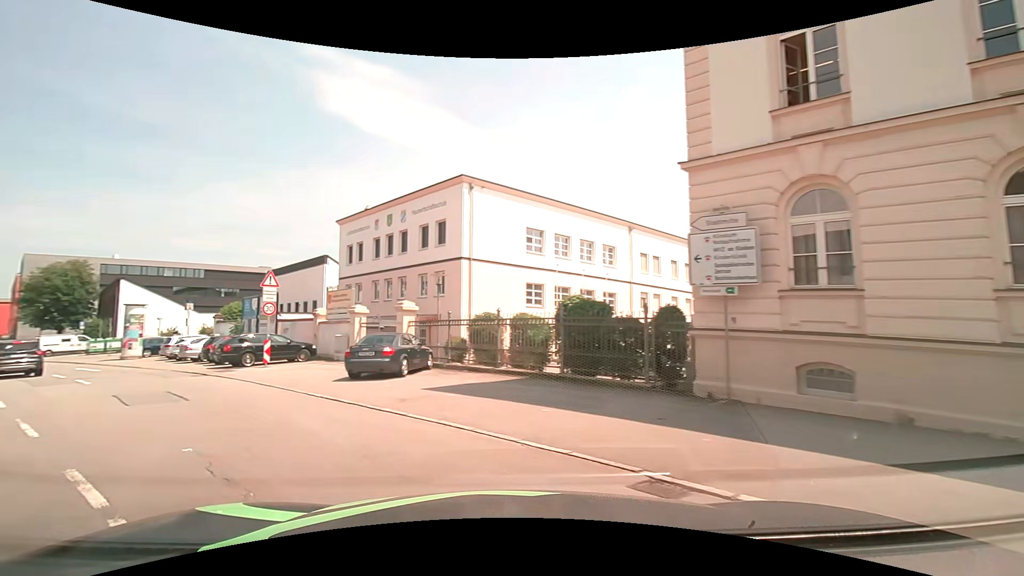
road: tertiary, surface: asphalt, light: Day
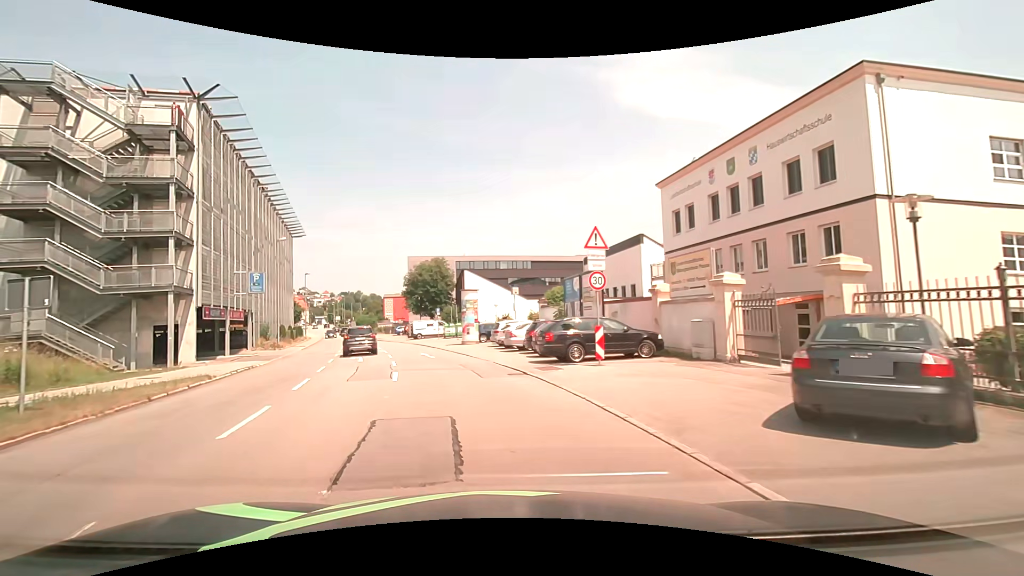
(-3.3, +8.7) m; -35°
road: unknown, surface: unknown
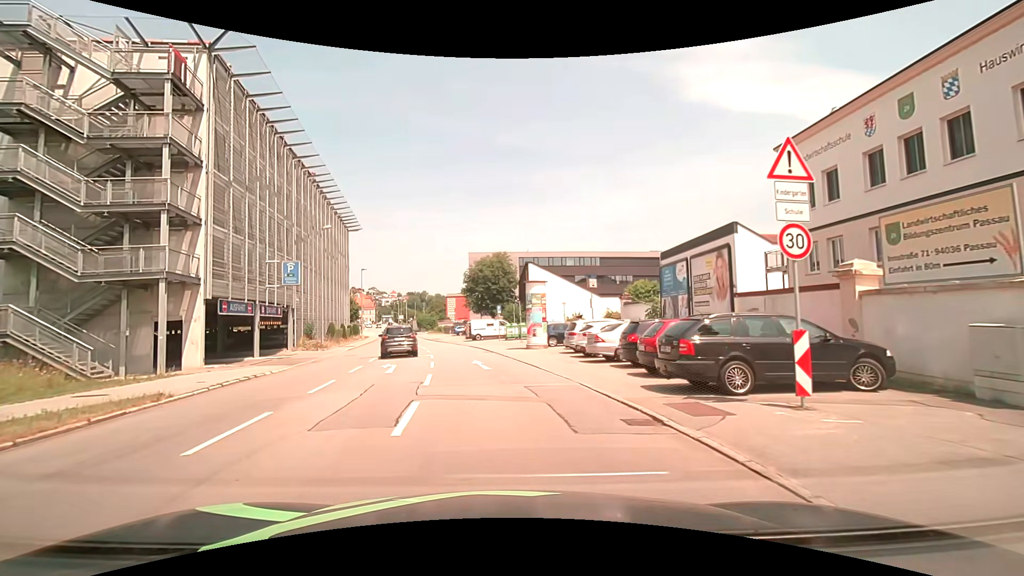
(-0.5, +7.1) m; -8°
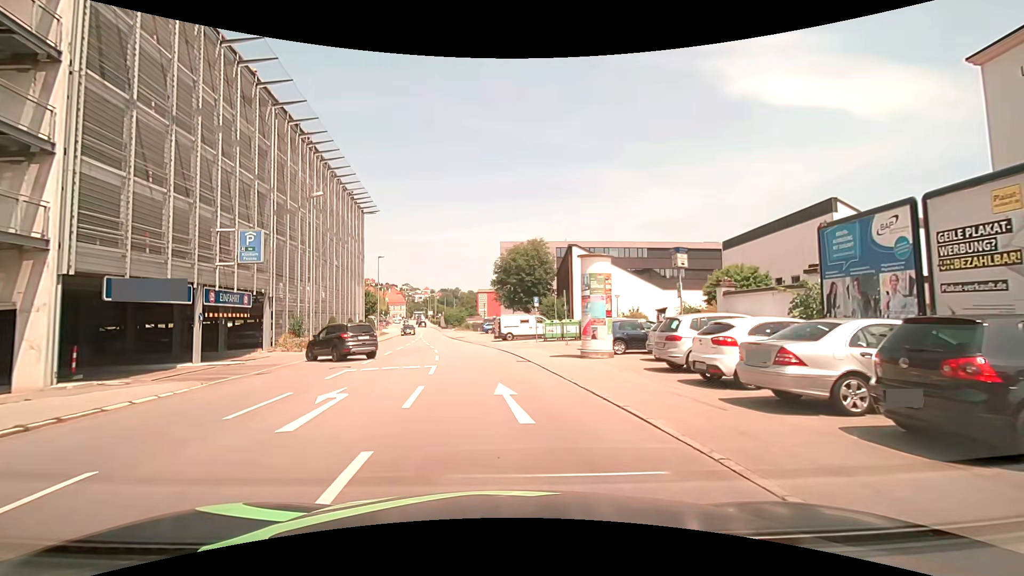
(-0.2, +10.0) m; -3°
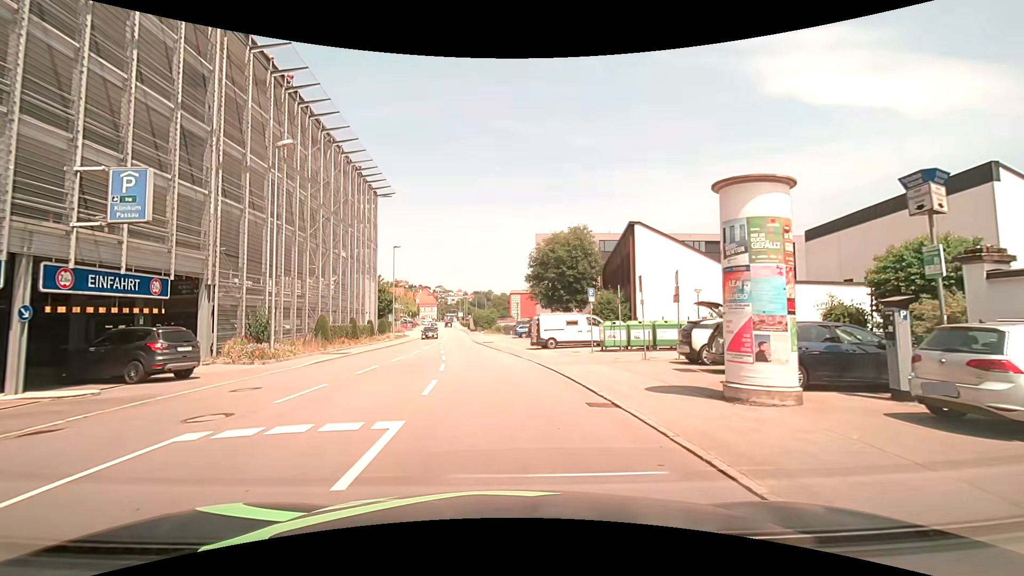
(-0.3, +10.3) m; -3°
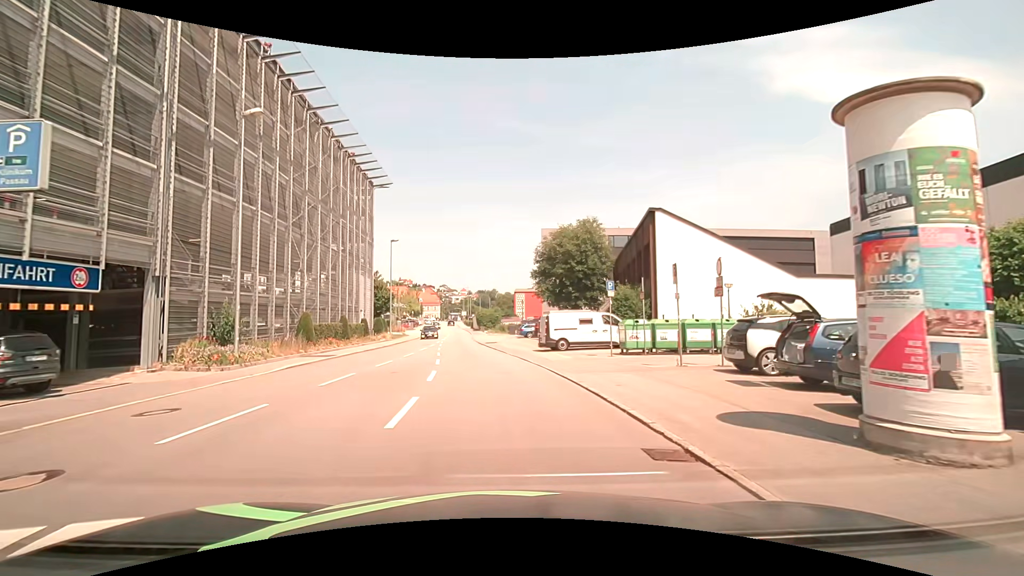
(0.0, +3.5) m; 0°
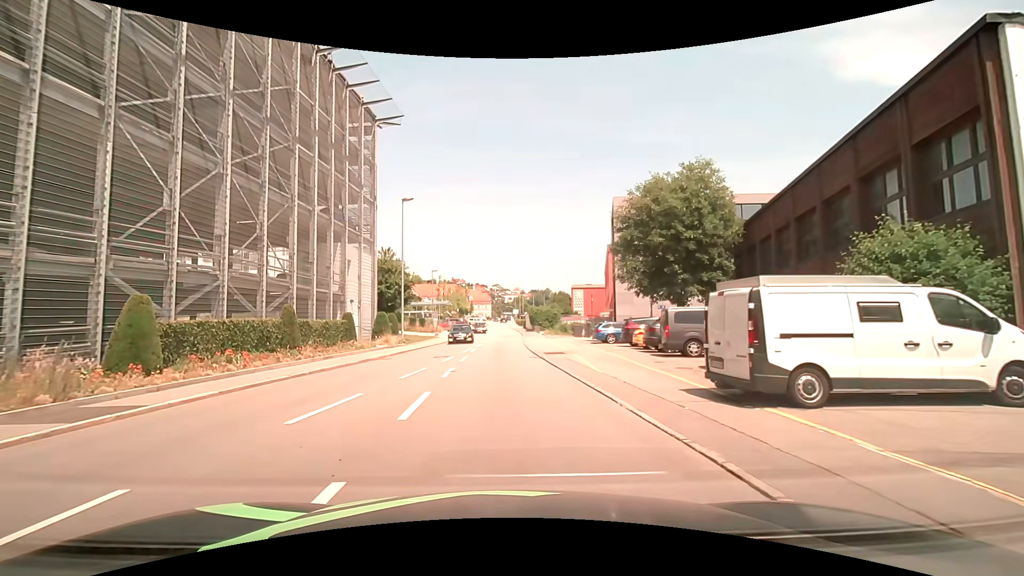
(-0.9, +17.5) m; -5°
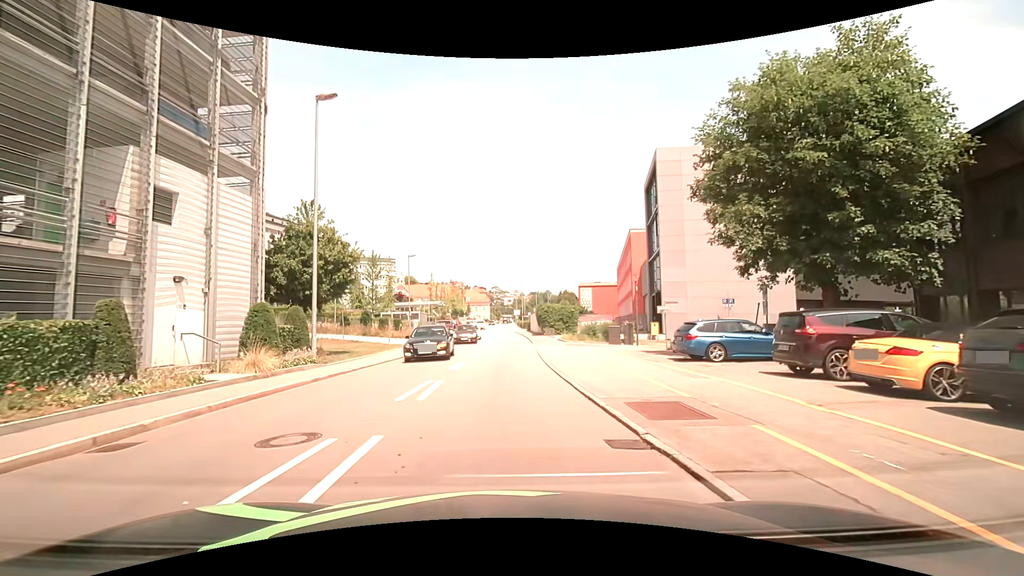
(-0.6, +16.2) m; -1°
